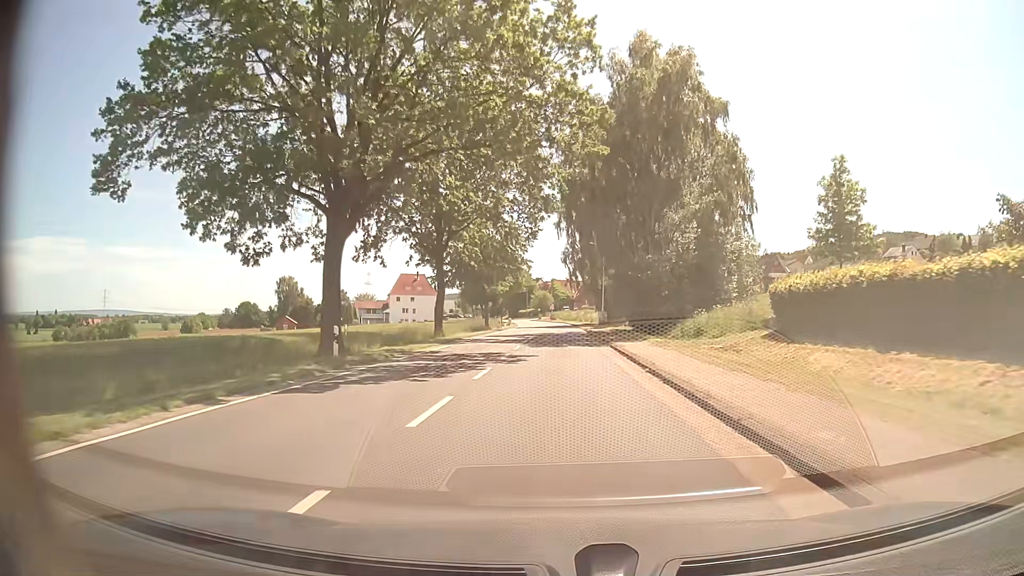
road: tertiary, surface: asphalt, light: Day
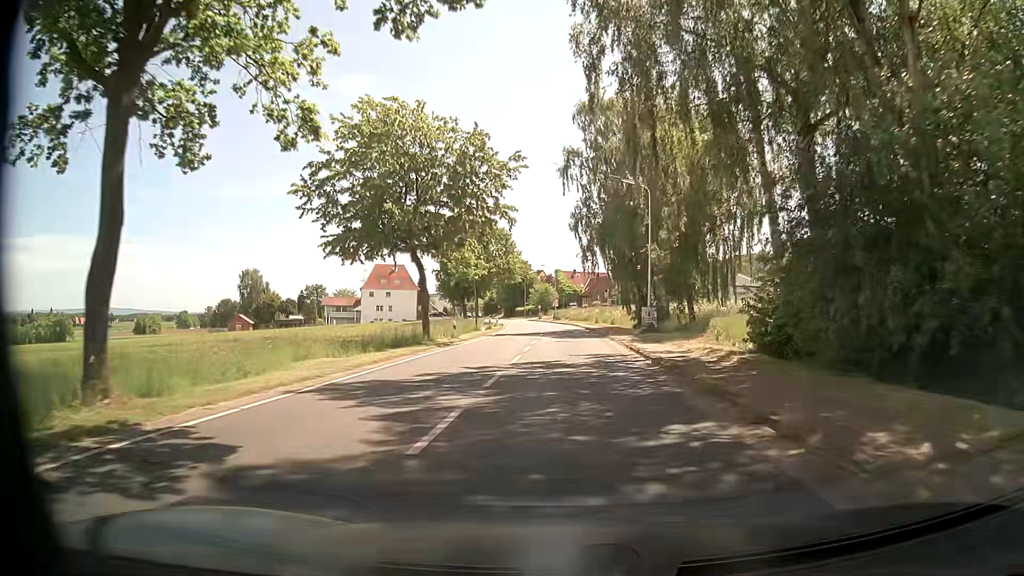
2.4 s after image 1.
(-0.2, +31.9) m; -1°
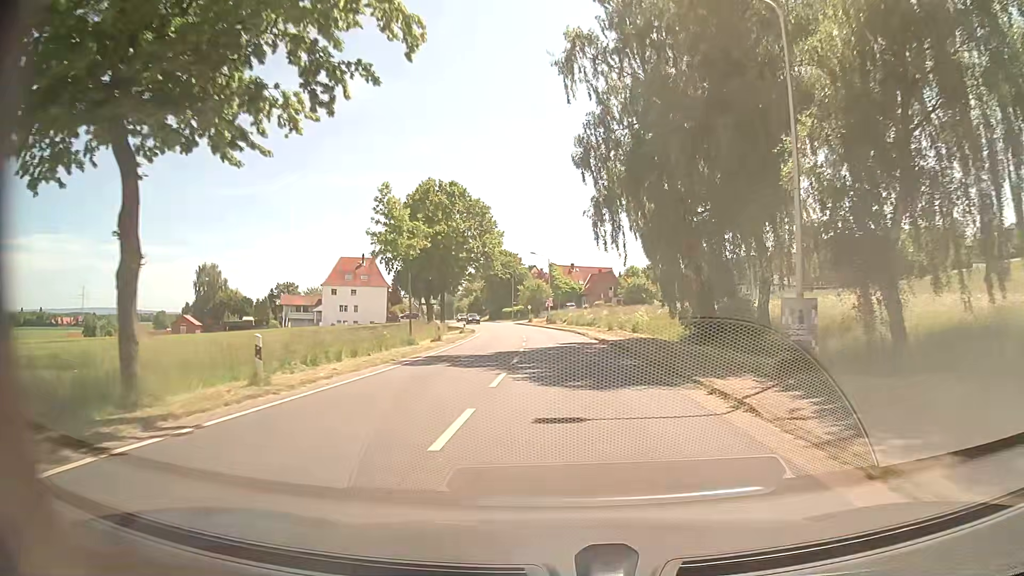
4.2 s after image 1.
(+0.3, +23.9) m; +1°
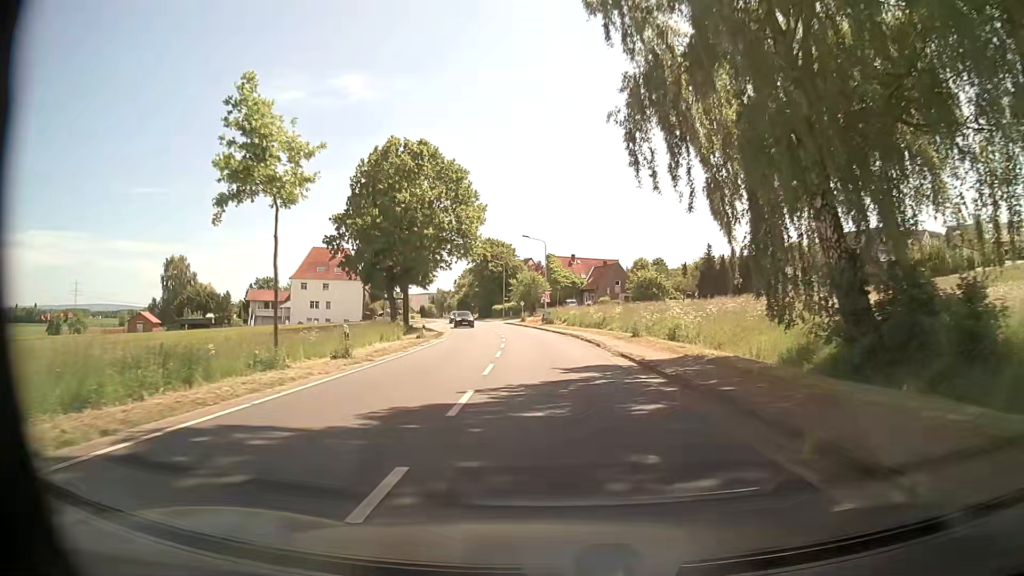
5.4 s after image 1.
(+0.1, +15.9) m; +1°
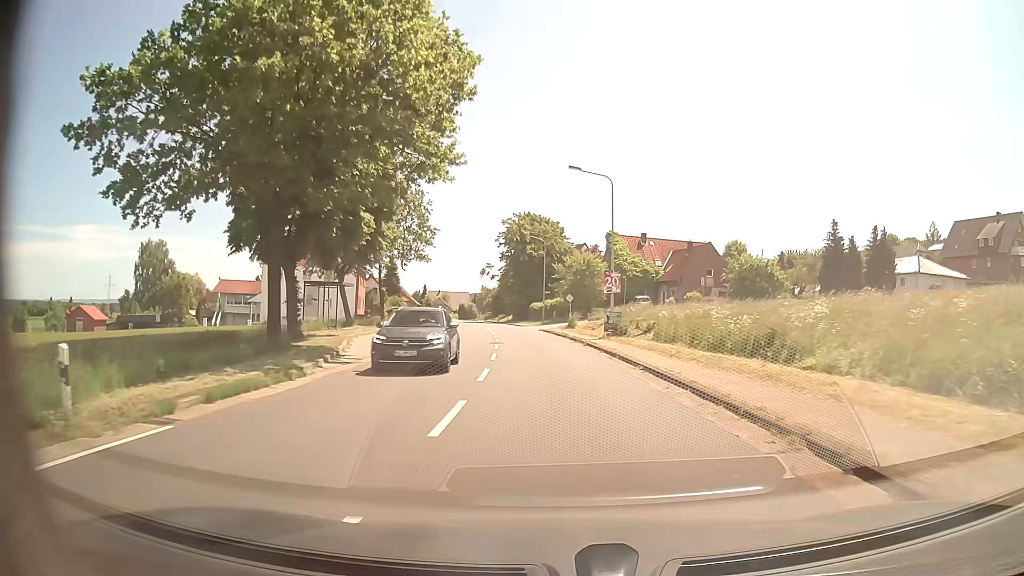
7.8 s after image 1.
(-1.3, +31.9) m; -5°
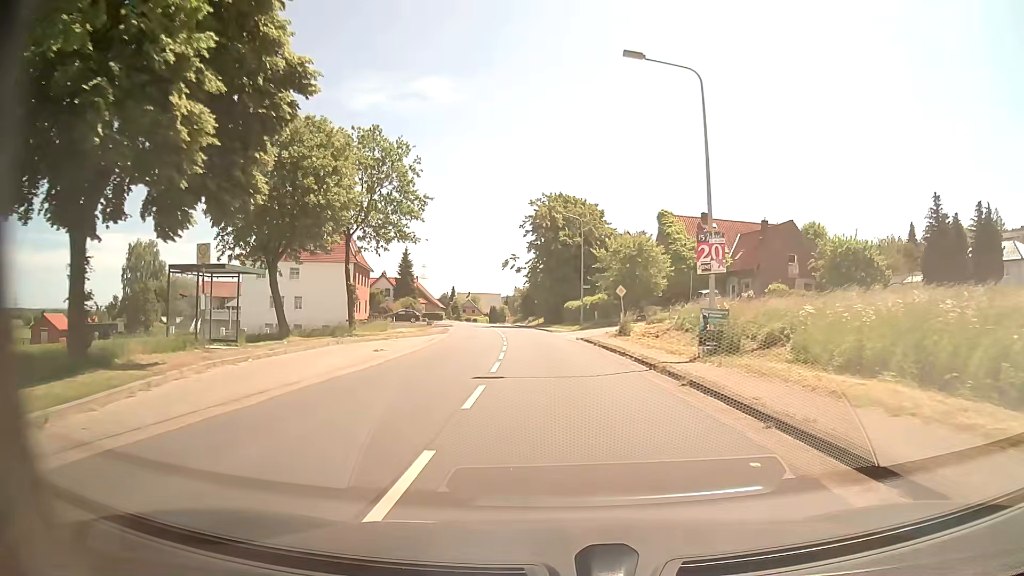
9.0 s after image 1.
(-0.4, +15.9) m; -3°
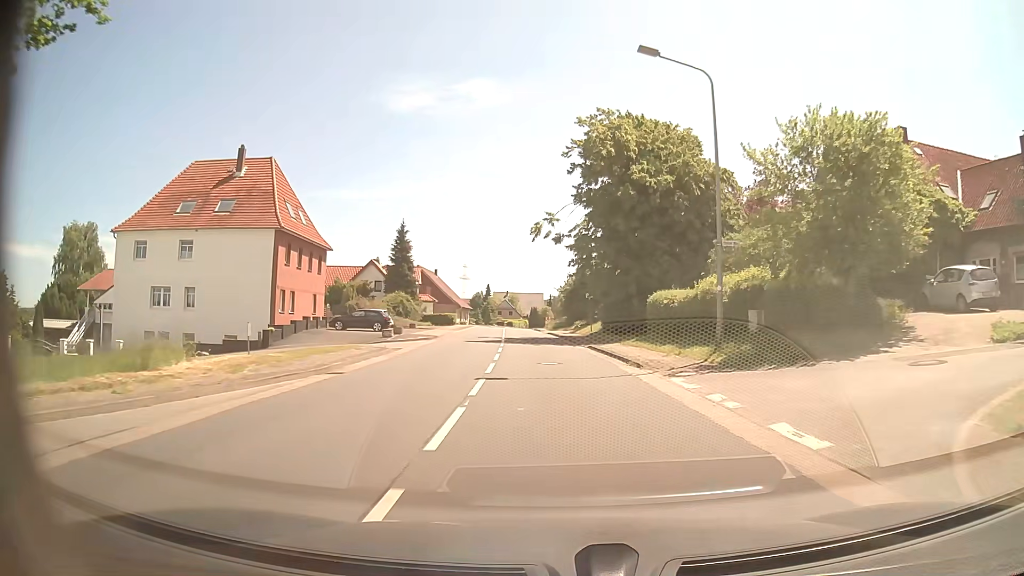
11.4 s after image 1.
(-1.3, +31.8) m; -4°
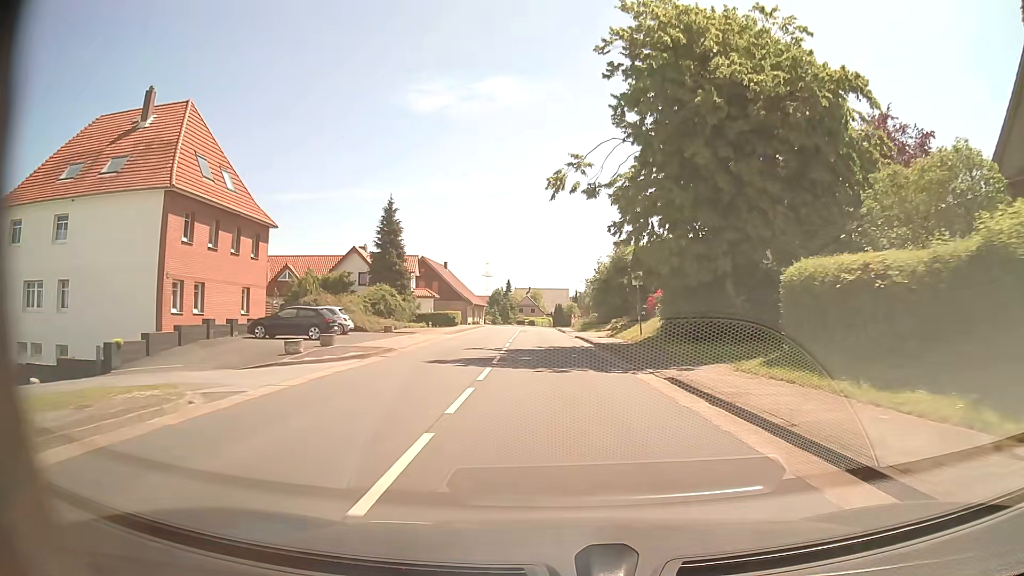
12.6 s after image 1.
(-0.4, +16.0) m; -2°
